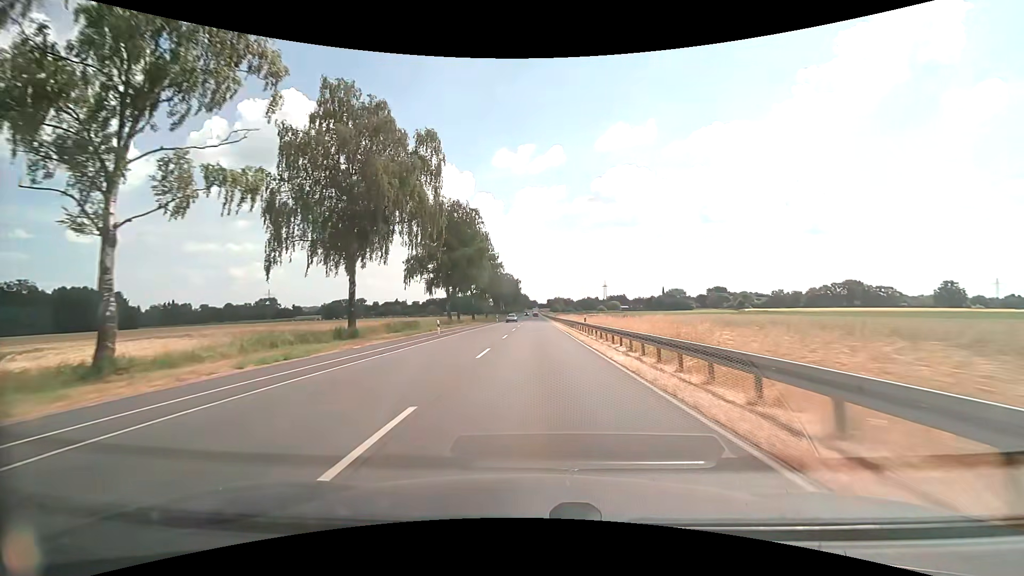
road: primary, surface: asphalt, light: Day
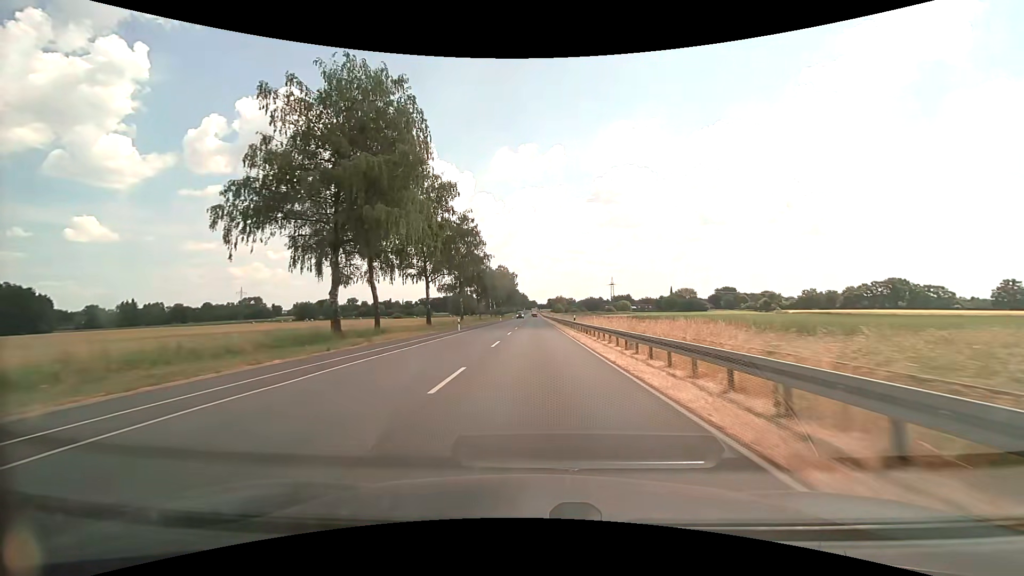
(-0.2, +43.1) m; 0°
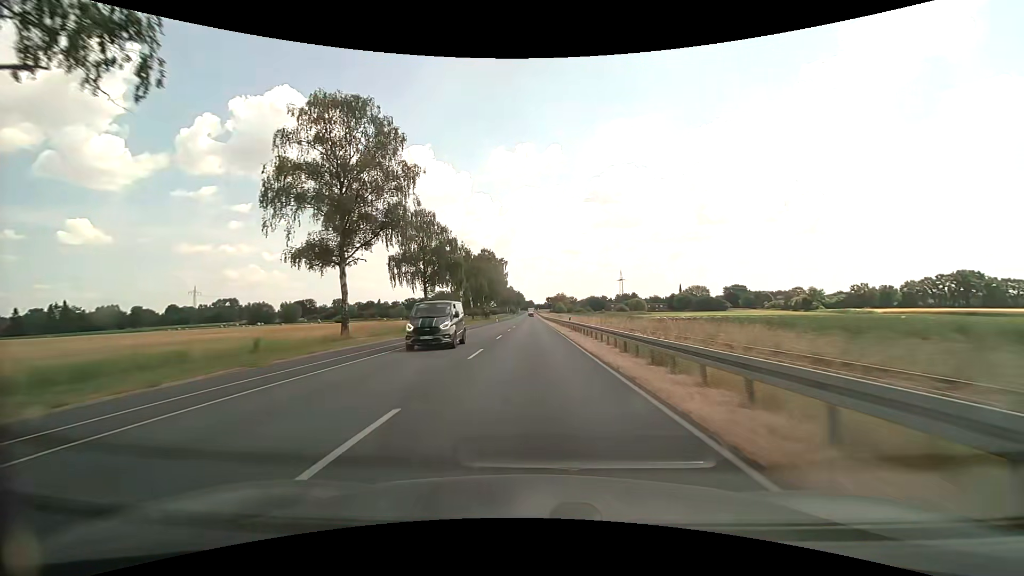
(+0.2, +53.7) m; 0°
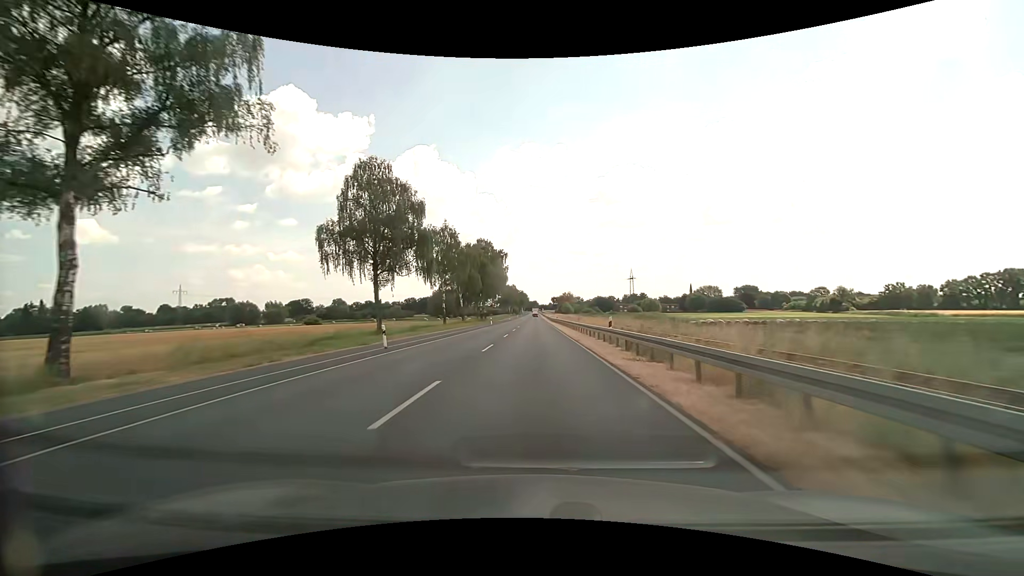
(-0.1, +21.5) m; -1°
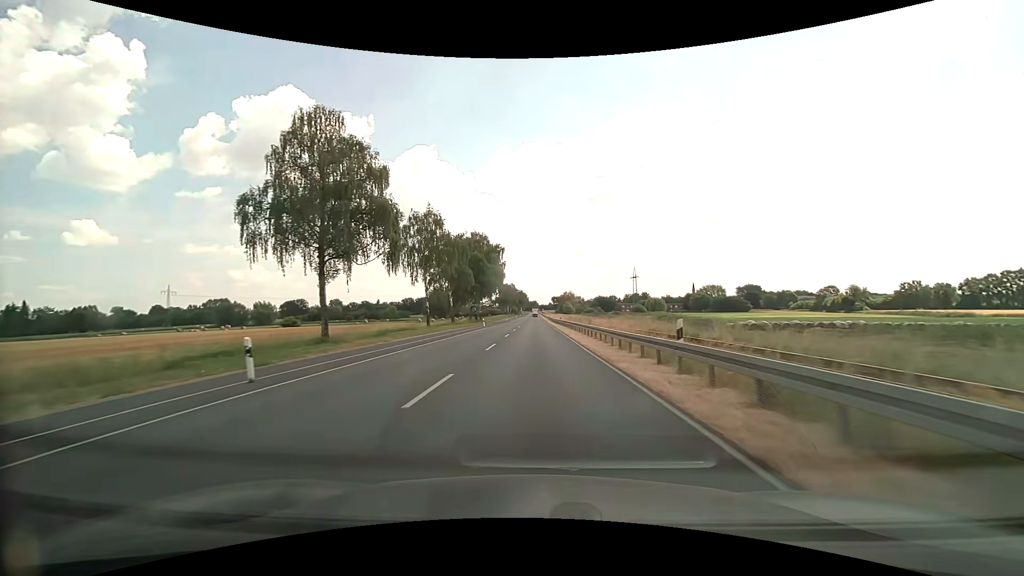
(0.0, +10.7) m; 0°
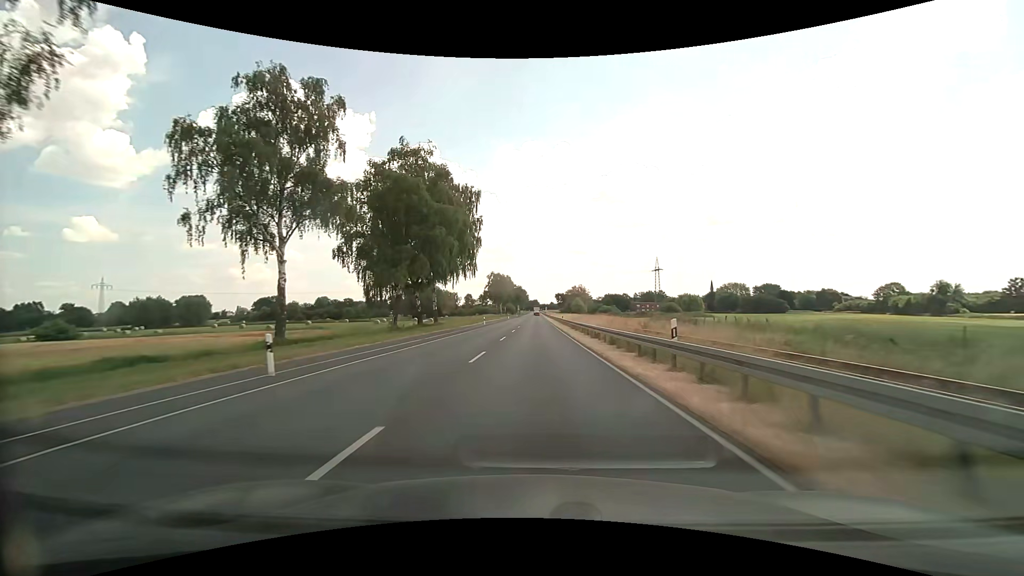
(+0.1, +53.7) m; 0°
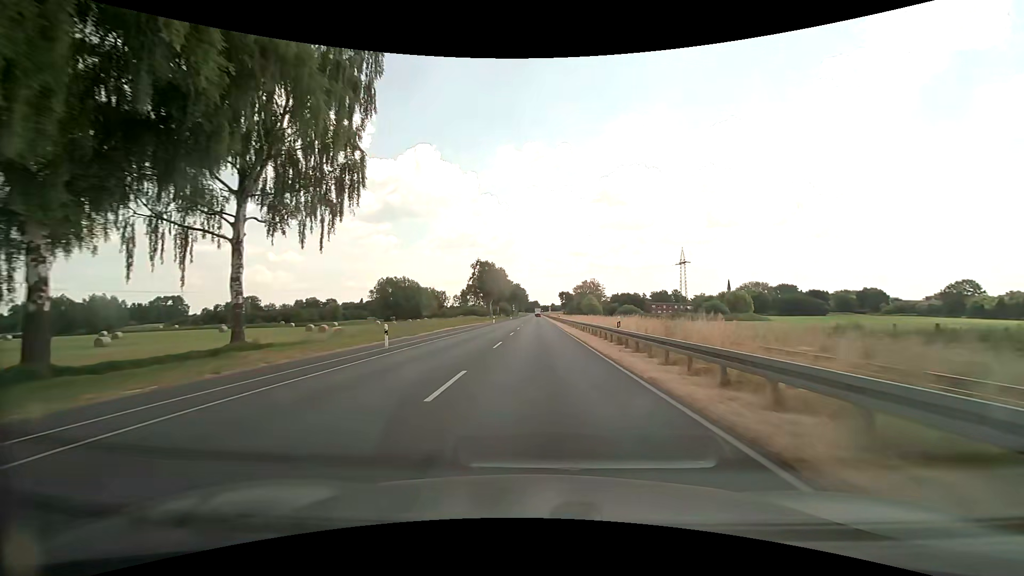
(+0.1, +42.9) m; 0°
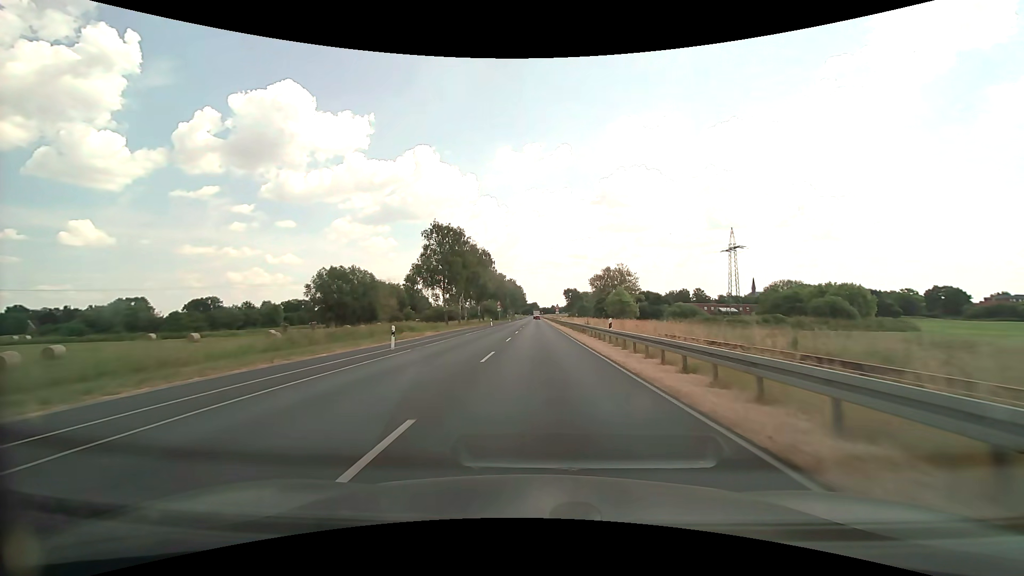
(0.0, +53.6) m; 0°
(0, +10) (0, +20) (0, +30) (0, +40) (0, +50) (0, +60) (0, +70) (0, +80) (0, +90) (0, +100) m
